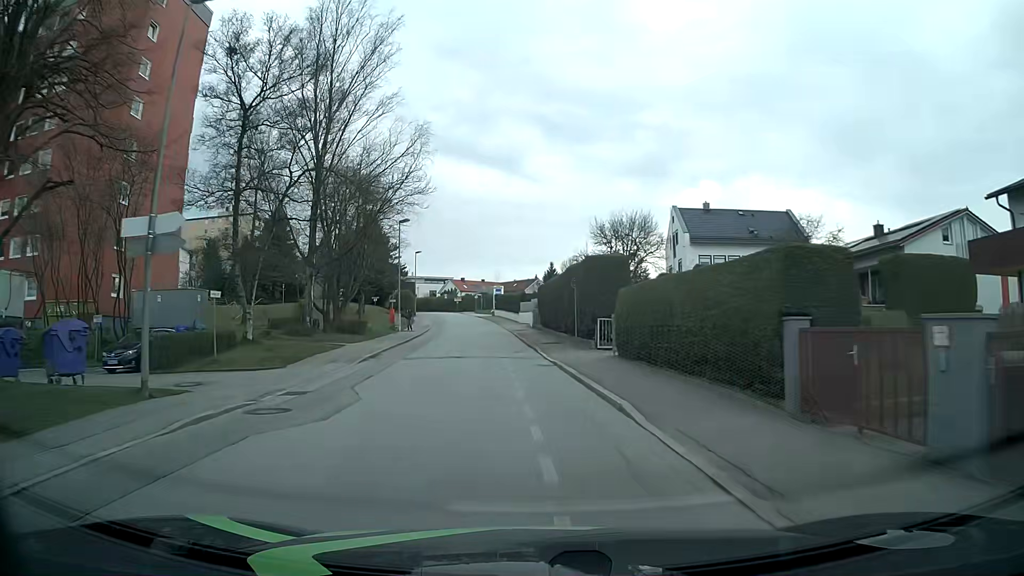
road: residential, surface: asphalt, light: Day
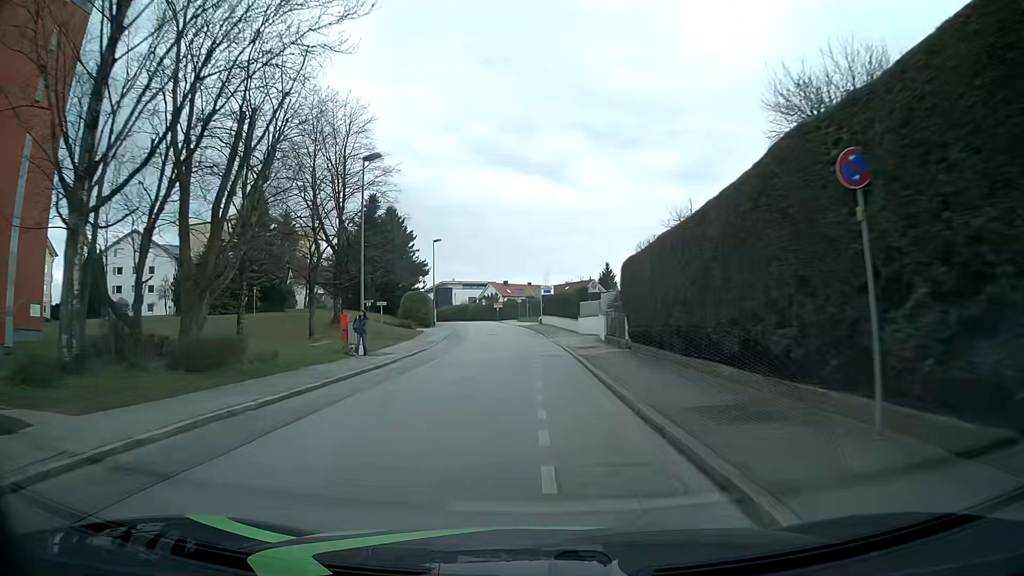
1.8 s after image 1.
(-1.0, +22.3) m; -4°
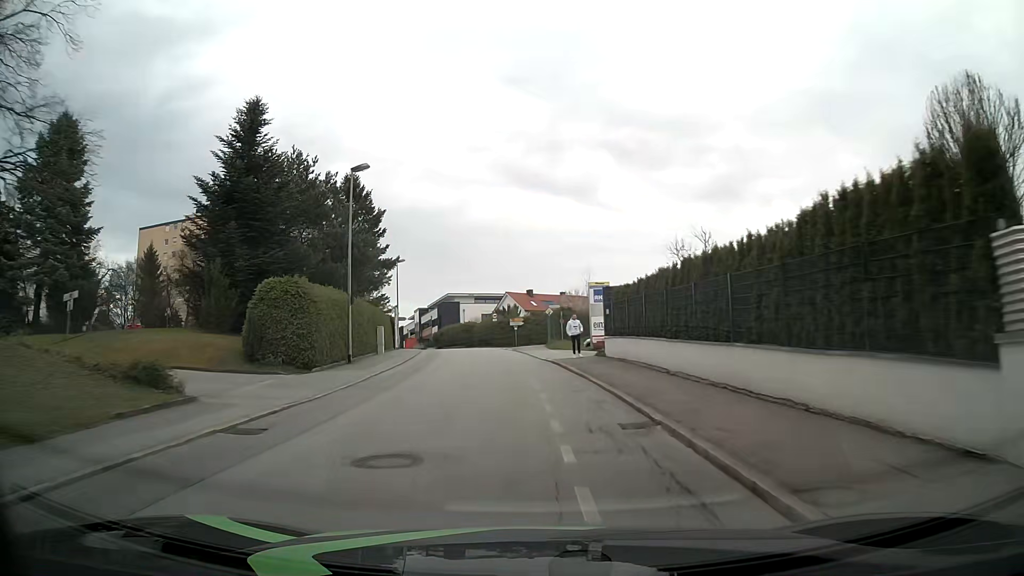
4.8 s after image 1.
(-0.9, +36.6) m; -2°
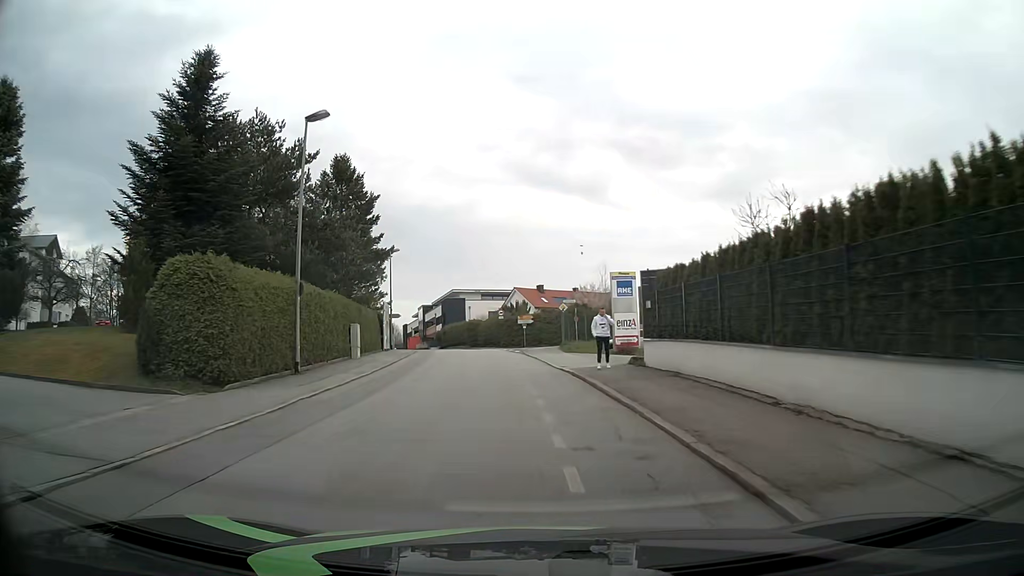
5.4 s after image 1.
(-0.1, +7.2) m; -2°
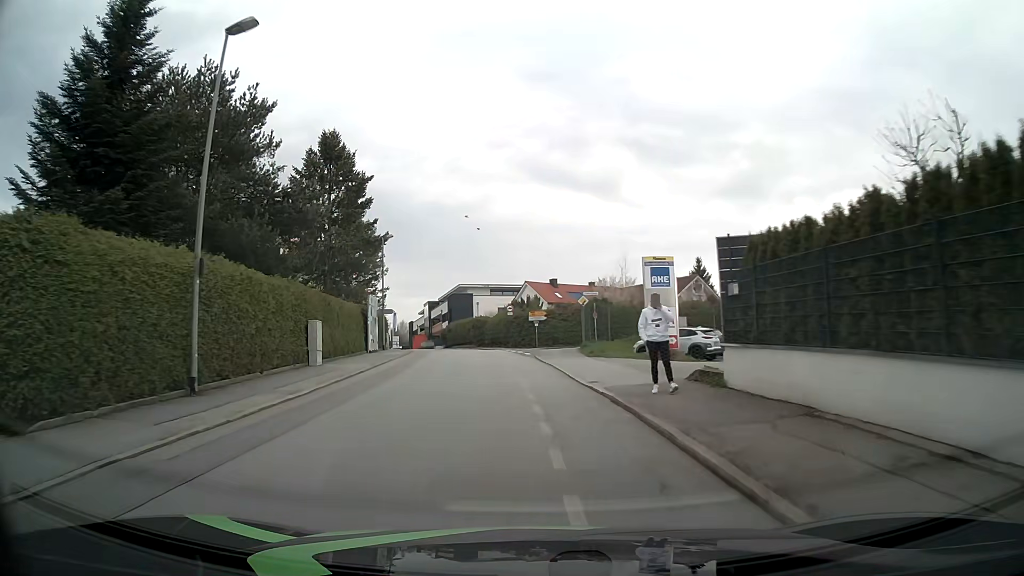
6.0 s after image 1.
(0.0, +7.1) m; -1°
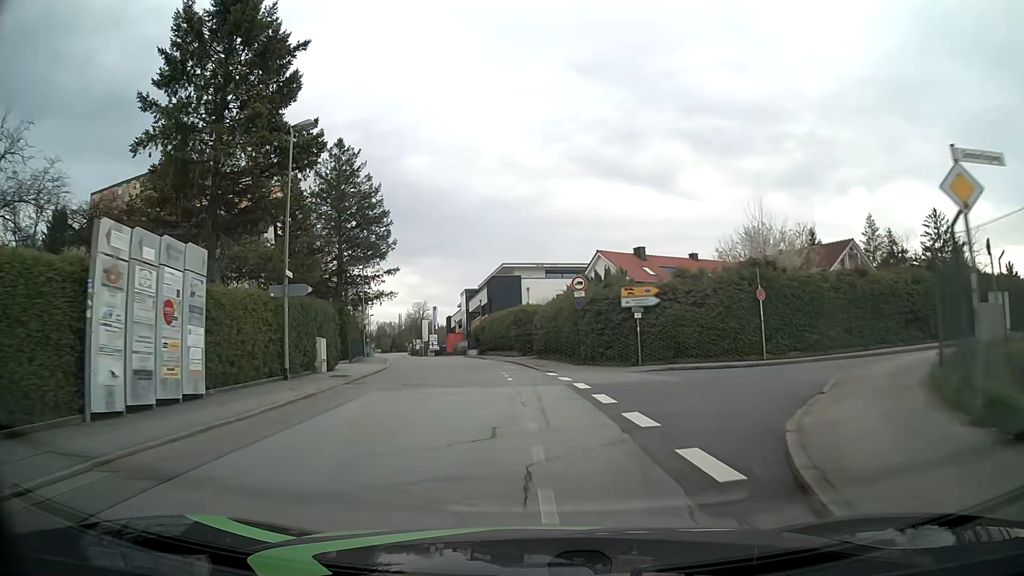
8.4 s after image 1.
(-1.3, +27.7) m; -5°
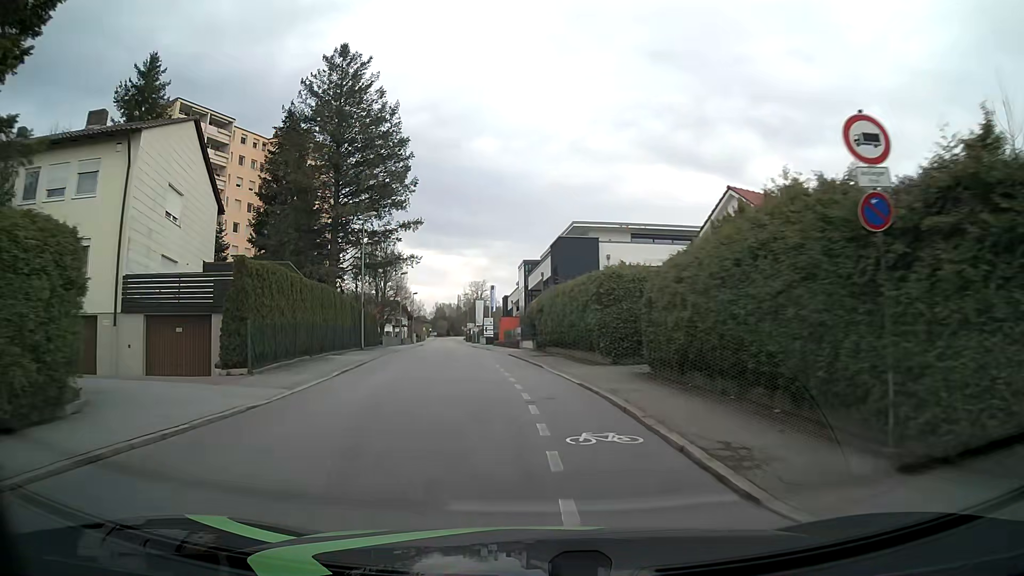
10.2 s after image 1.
(-0.9, +20.3) m; -5°
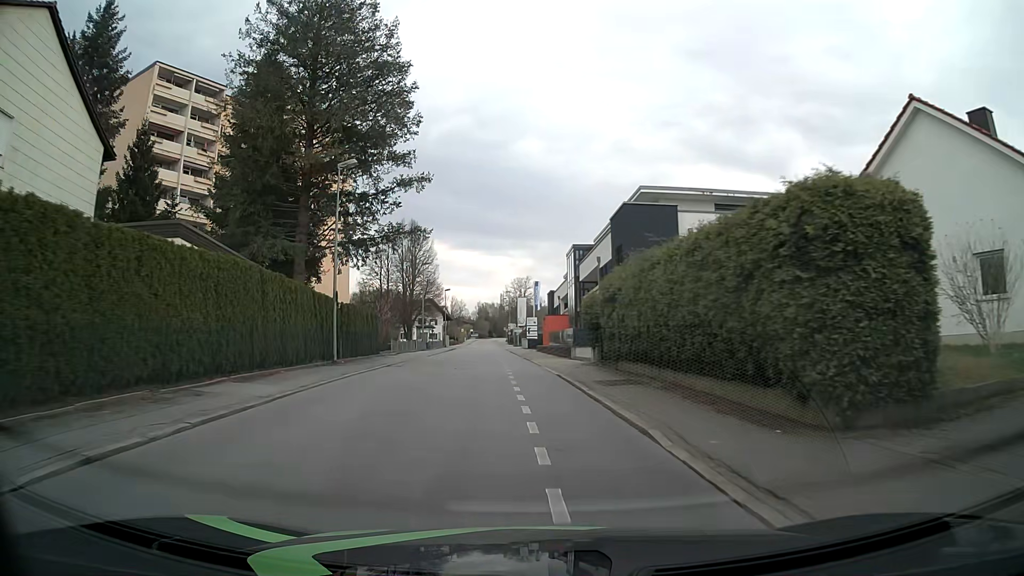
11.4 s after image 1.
(-0.5, +13.7) m; -4°
